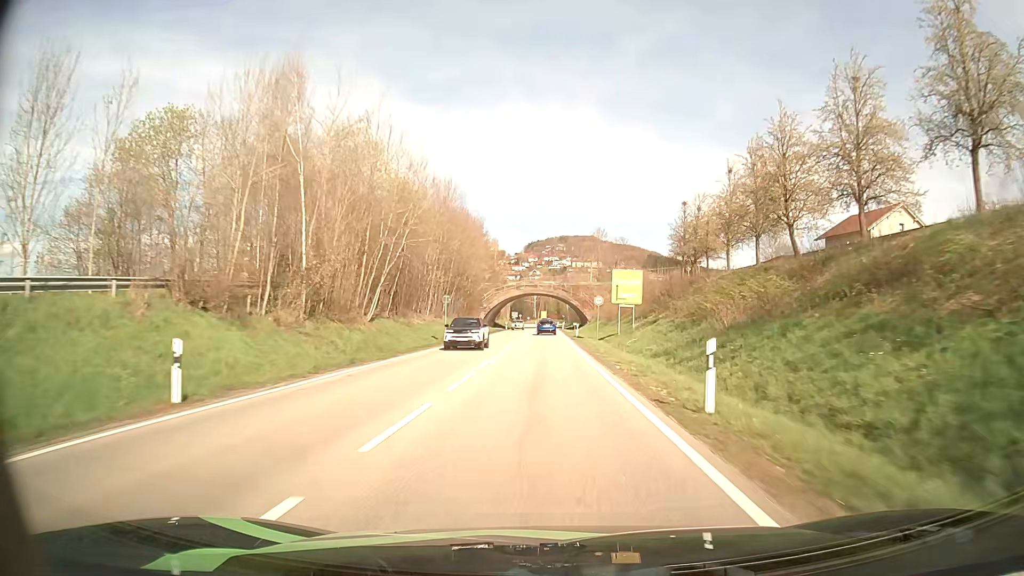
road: secondary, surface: asphalt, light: Day
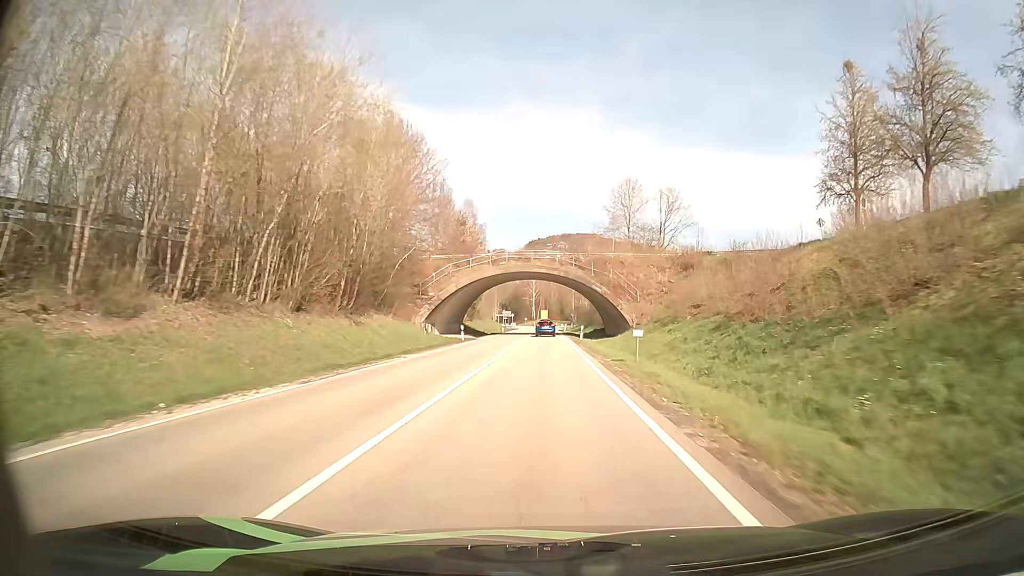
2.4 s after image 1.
(+0.2, +52.0) m; 0°
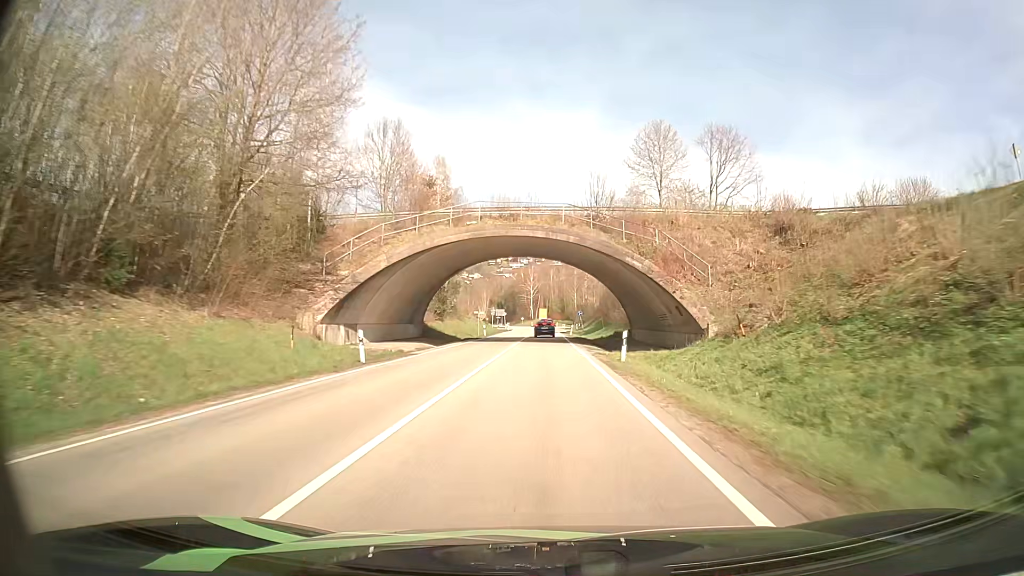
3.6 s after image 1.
(0.0, +26.0) m; 0°
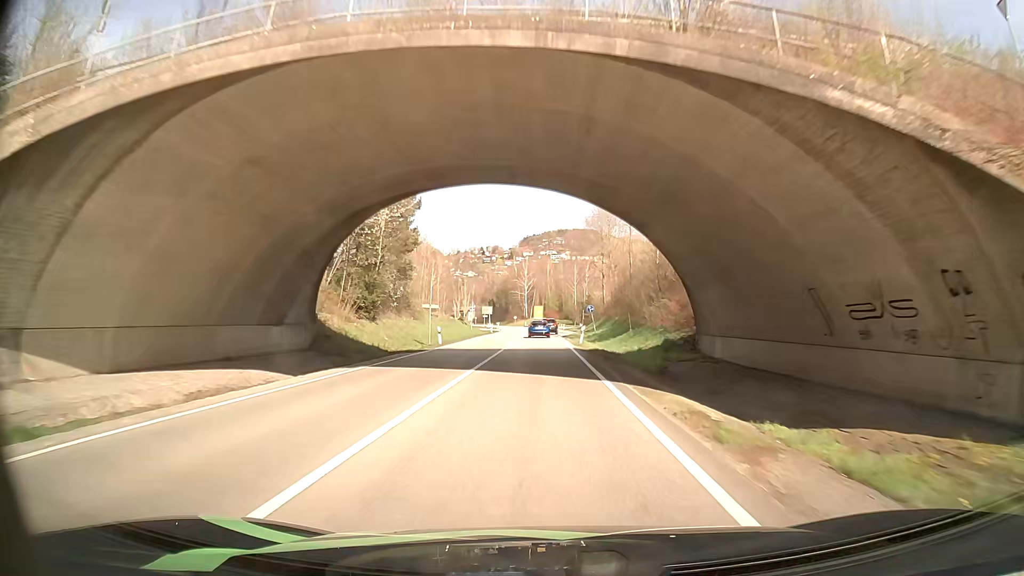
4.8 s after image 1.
(+0.2, +26.0) m; +1°
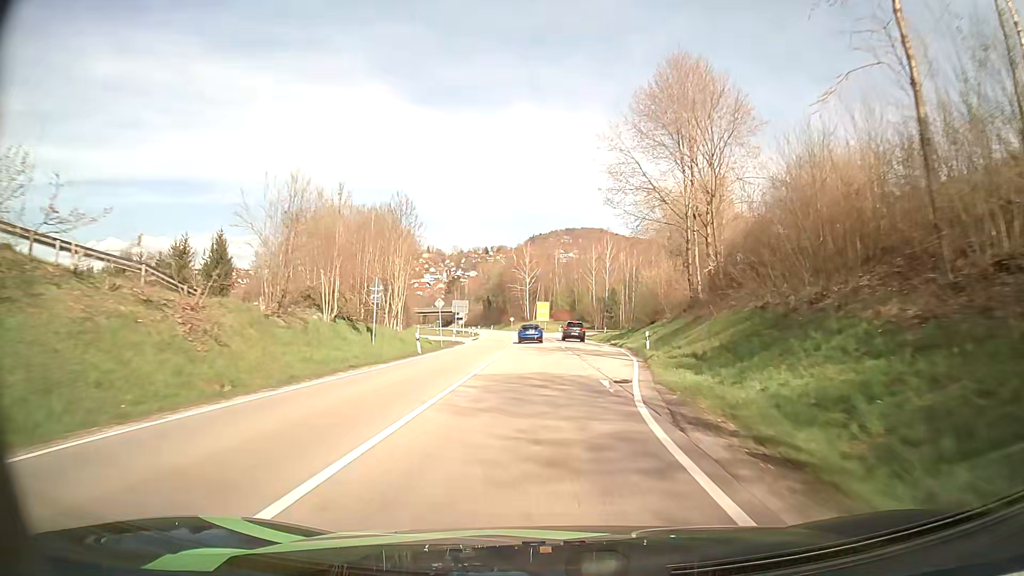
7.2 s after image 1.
(-1.5, +51.8) m; -1°
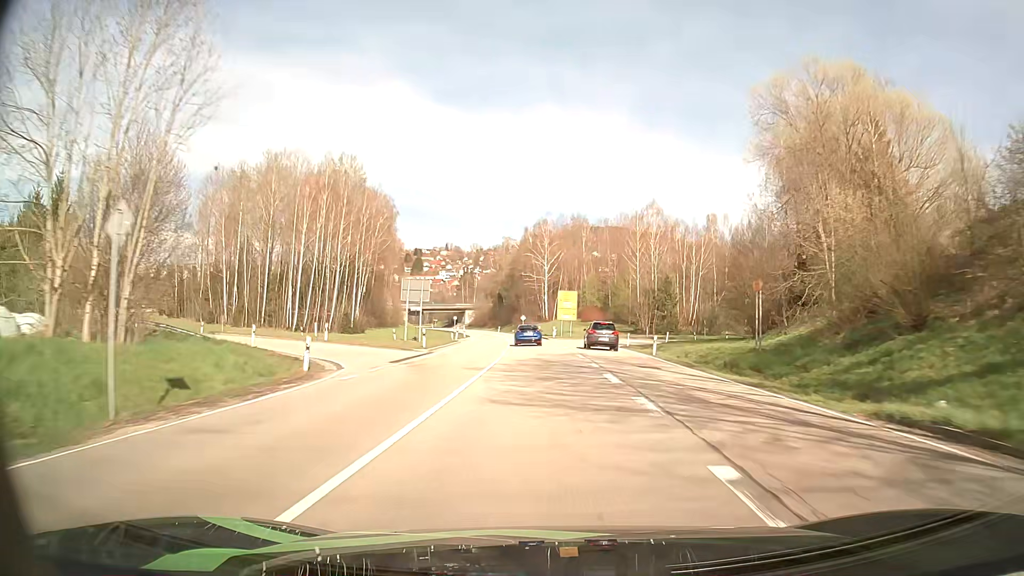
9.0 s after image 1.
(-0.4, +40.3) m; -2°
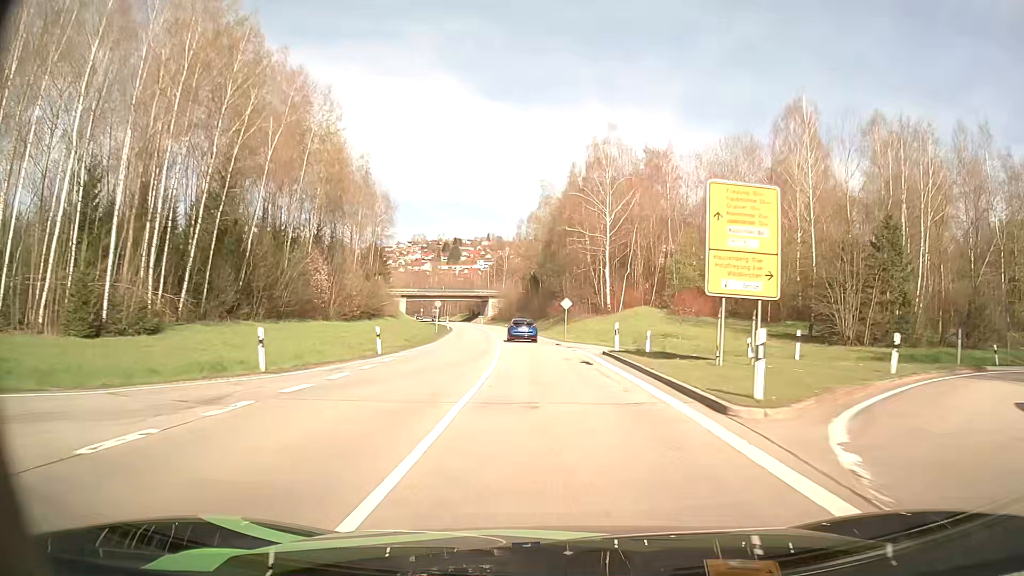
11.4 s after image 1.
(-1.5, +55.3) m; -4°
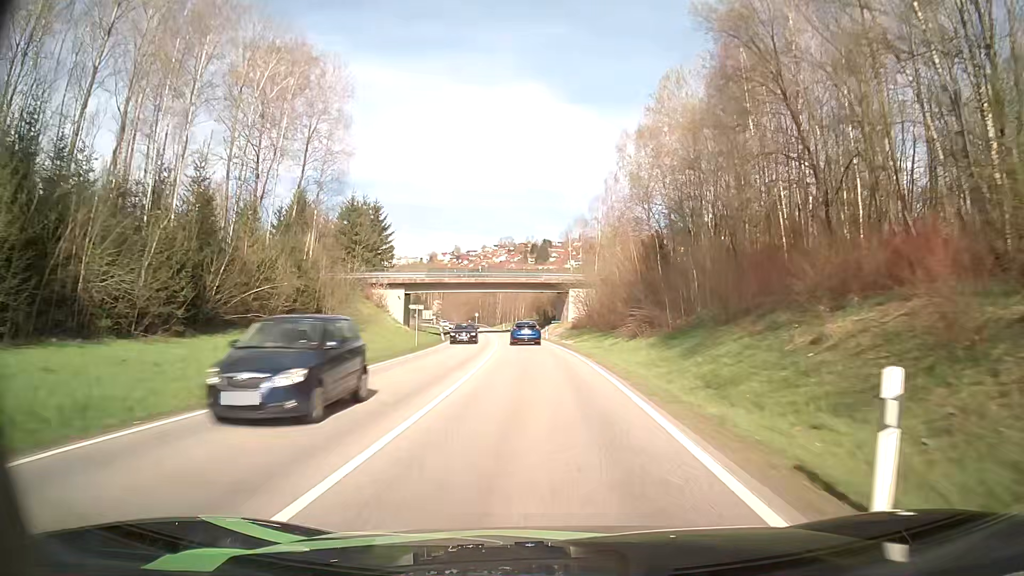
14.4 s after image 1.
(-3.8, +70.3) m; -8°
(0, +10) (0, +20) (-1, +30) (-1, +40) (-2, +50) (-3, +60) (-4, +70) (-5, +80) (-7, +90) (-9, +100) m
